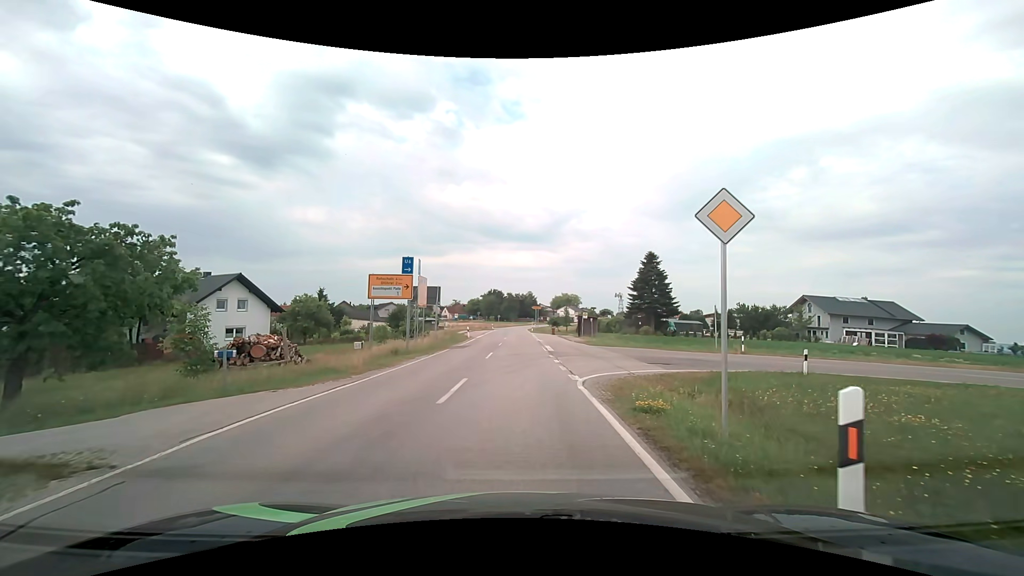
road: secondary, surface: asphalt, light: Day
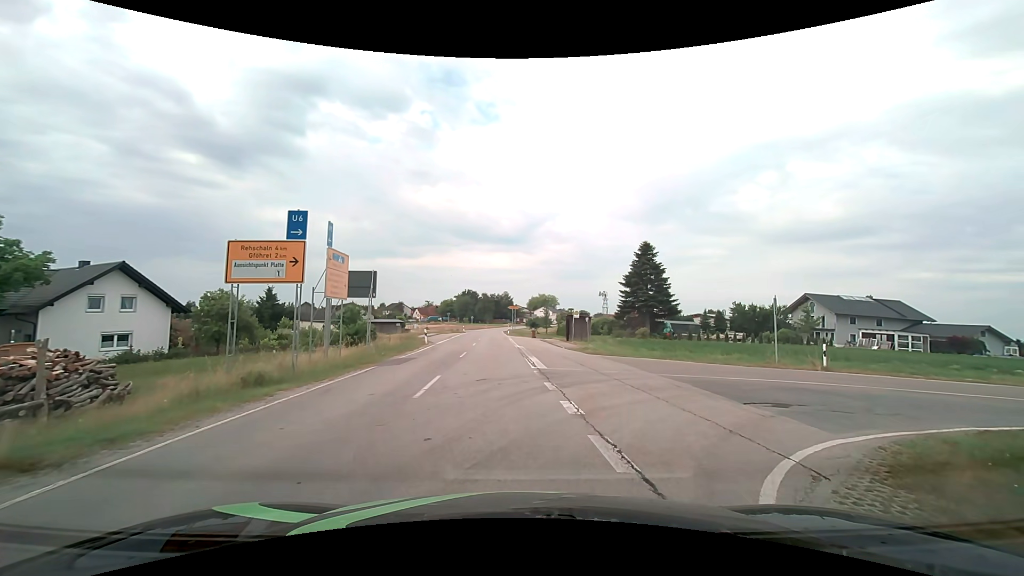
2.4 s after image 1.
(+0.1, +10.6) m; +4°
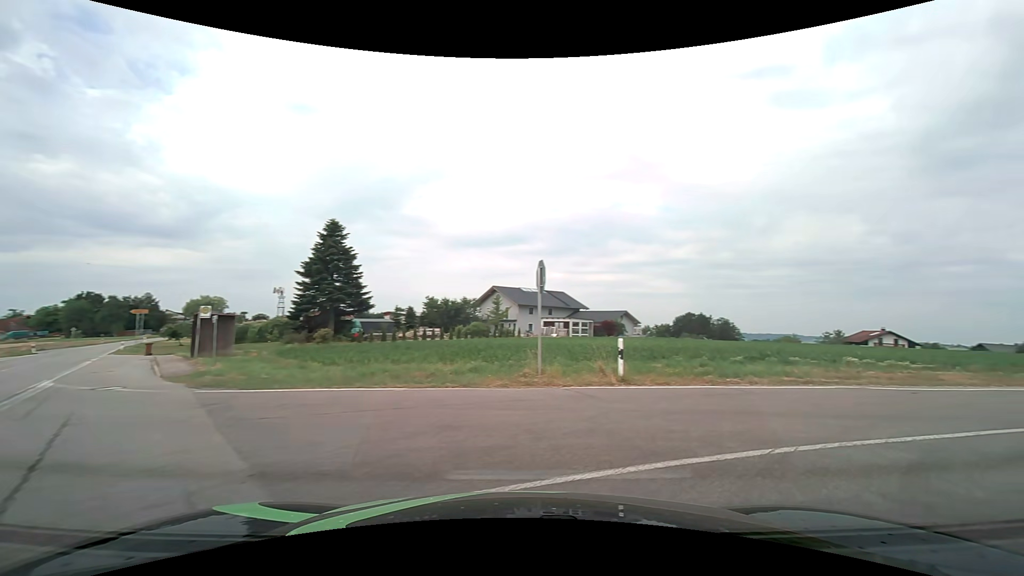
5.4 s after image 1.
(+2.2, +12.3) m; +33°
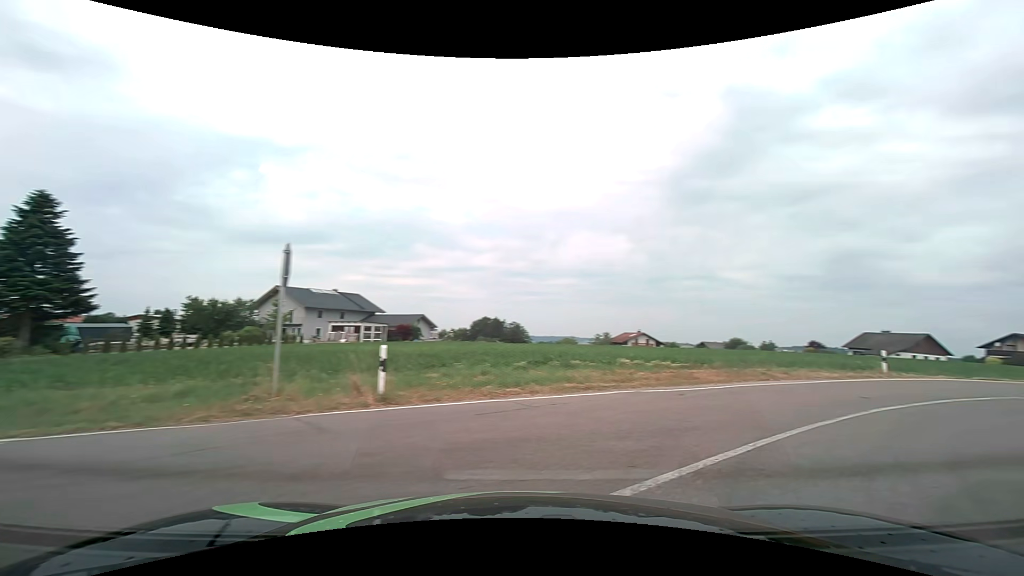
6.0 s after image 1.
(+0.5, +2.7) m; +21°
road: tertiary
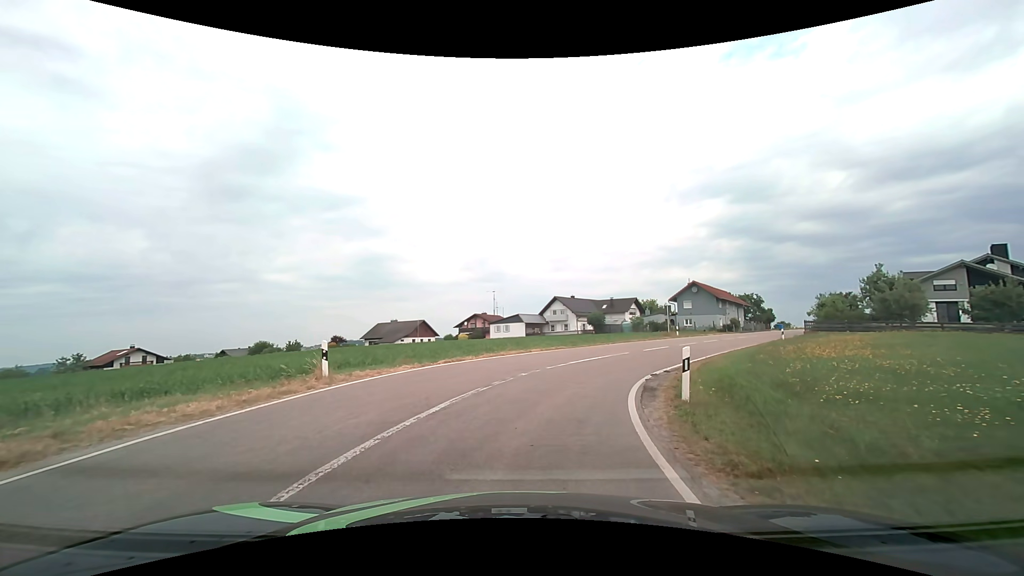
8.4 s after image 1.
(+7.1, +9.3) m; +51°
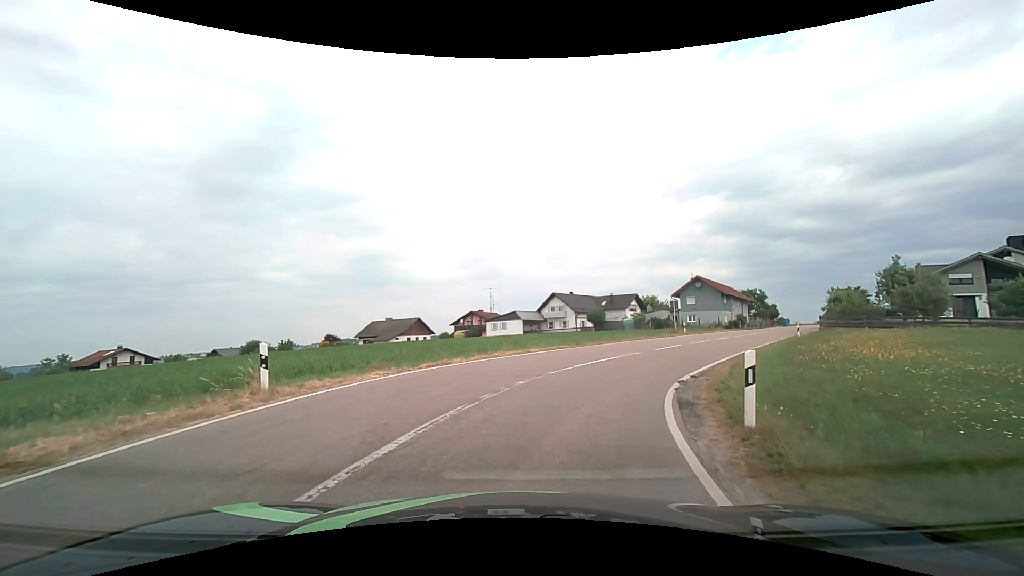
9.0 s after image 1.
(0.0, +2.7) m; +1°
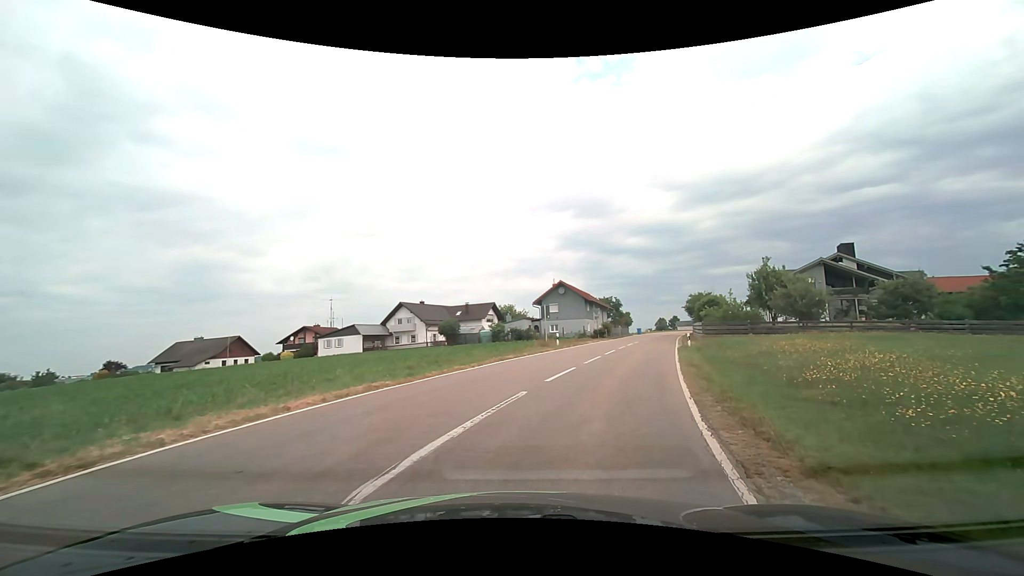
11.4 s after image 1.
(+1.1, +10.4) m; +16°
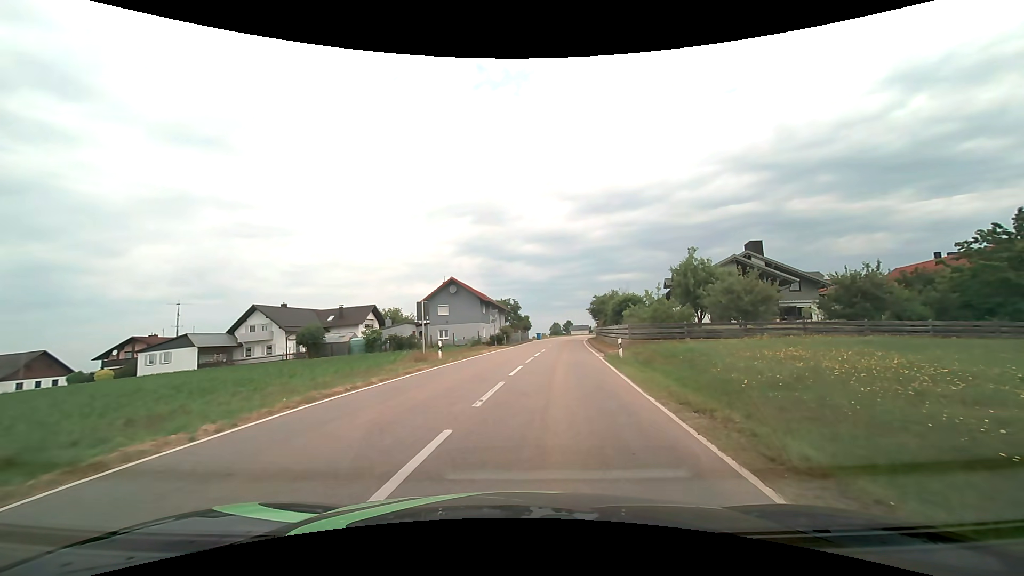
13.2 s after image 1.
(+0.9, +9.8) m; +12°
(0, +10) (+1, +20) (+2, +30) (+3, +40) (+5, +50) (+6, +60) (+7, +70) (+9, +79) (+11, +89) (+13, +99) m
